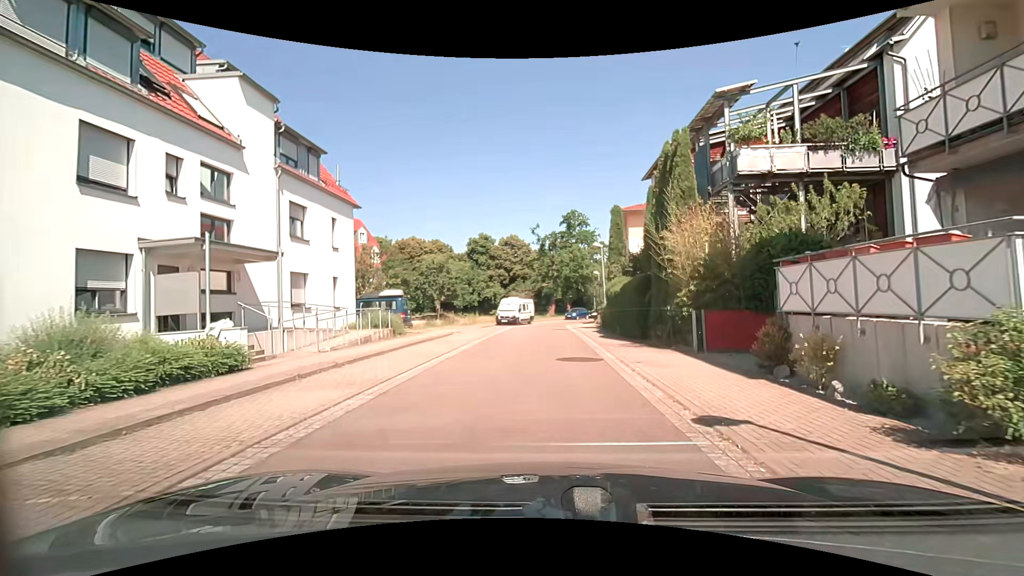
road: residential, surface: asphalt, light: Day
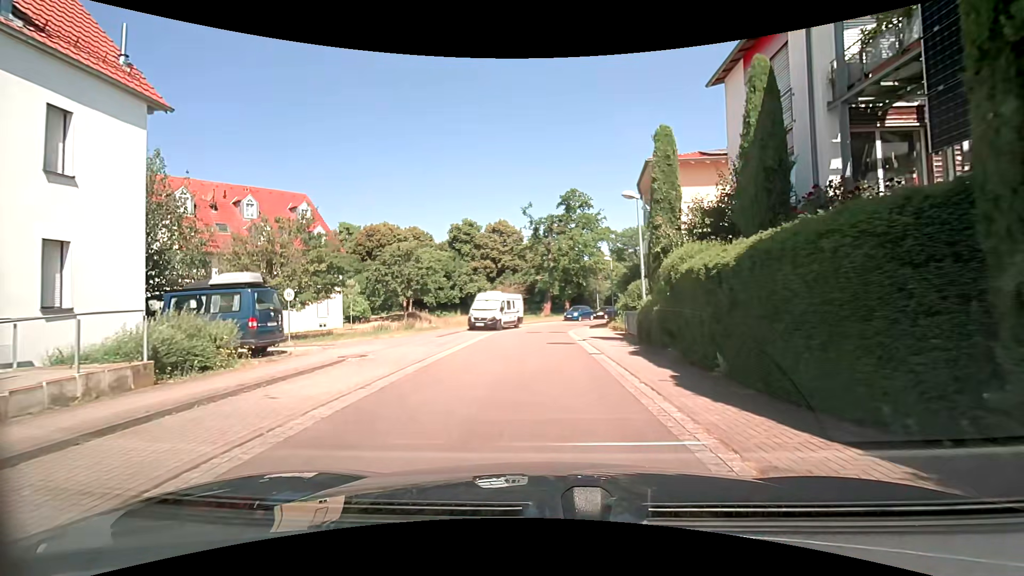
(+0.3, +13.5) m; +1°
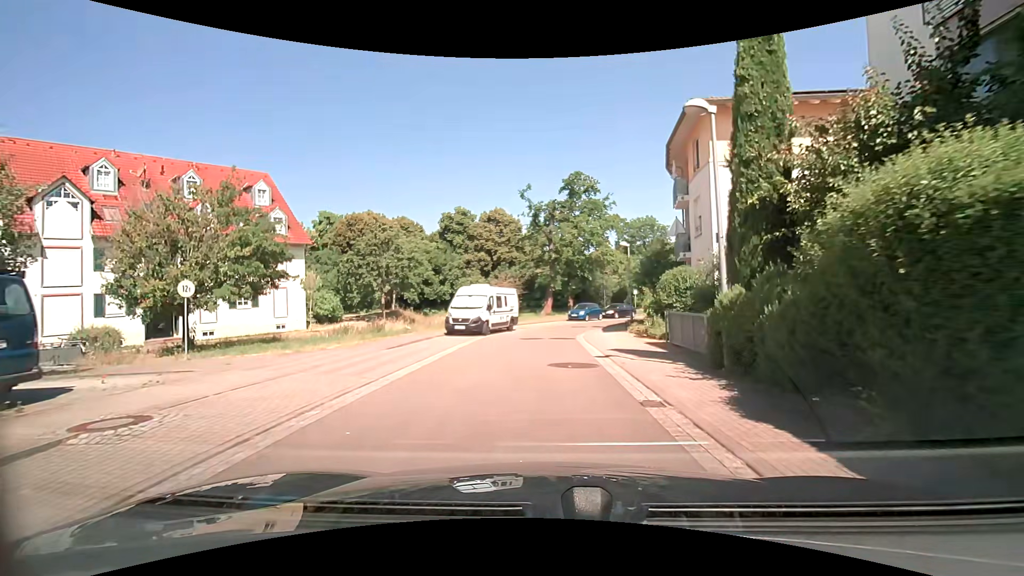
(0.0, +7.5) m; -1°
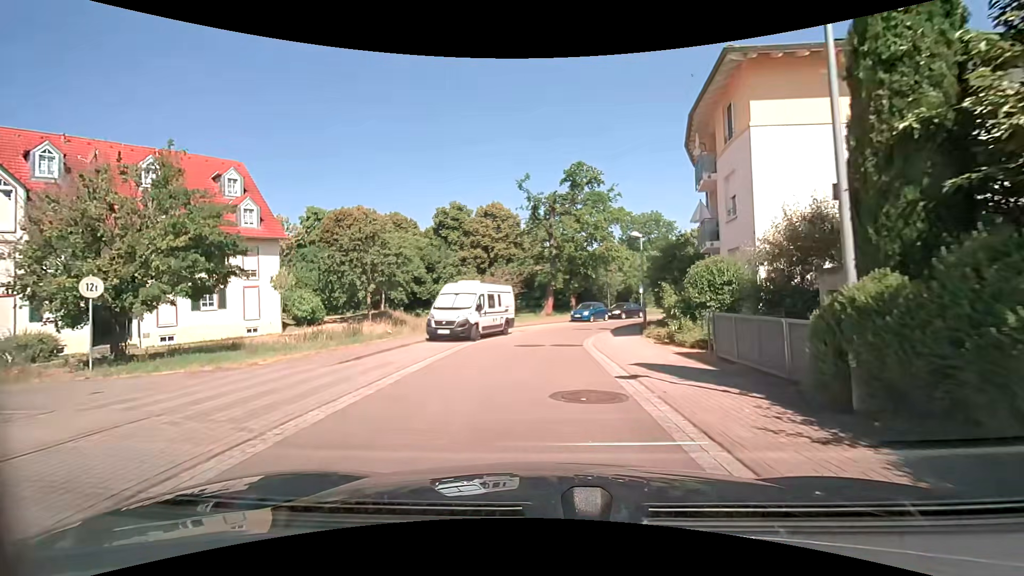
(0.0, +3.9) m; +1°
